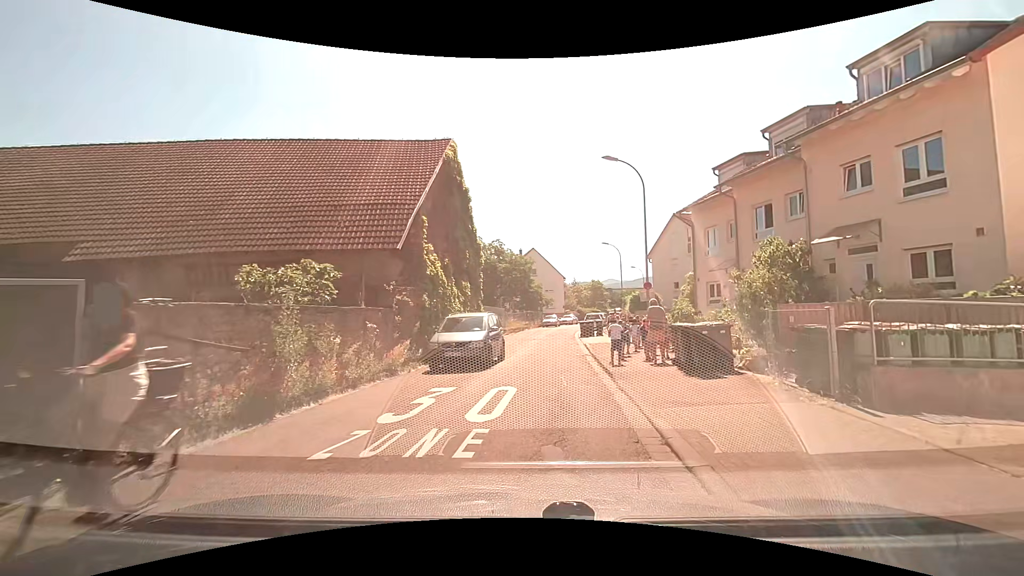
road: residential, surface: asphalt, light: Day
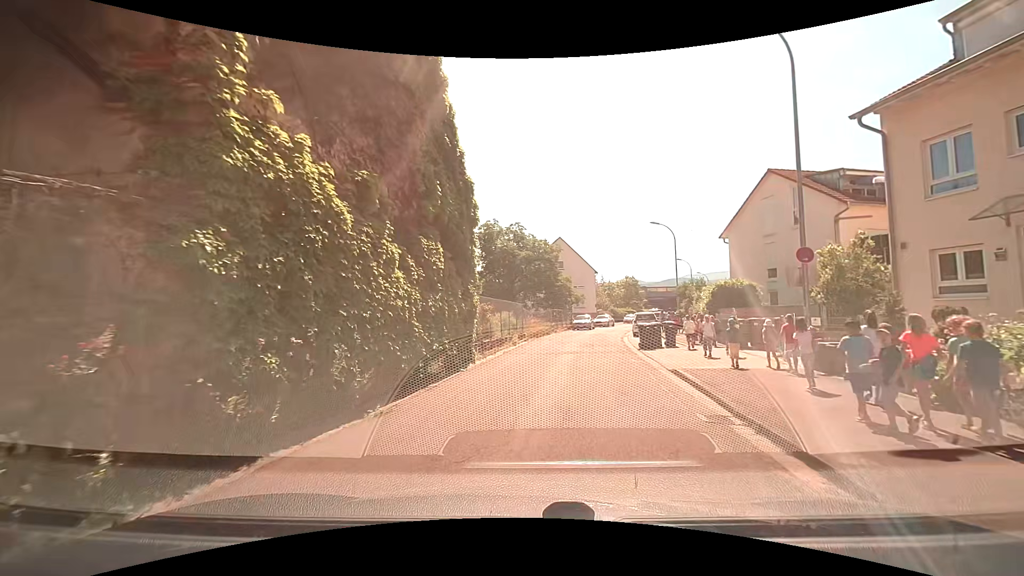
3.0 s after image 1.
(0.0, +12.7) m; -2°
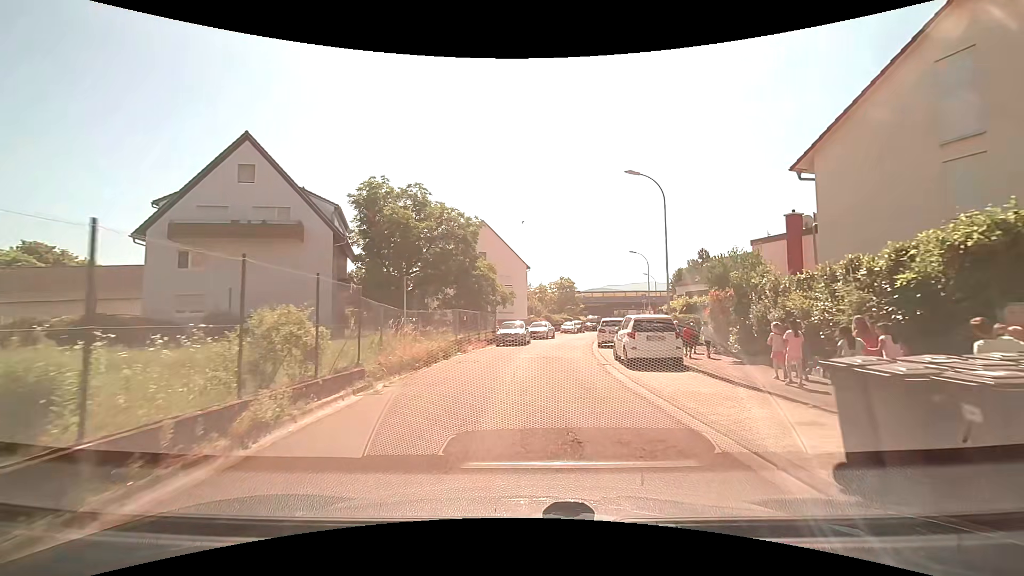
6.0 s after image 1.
(+1.6, +18.9) m; +10°
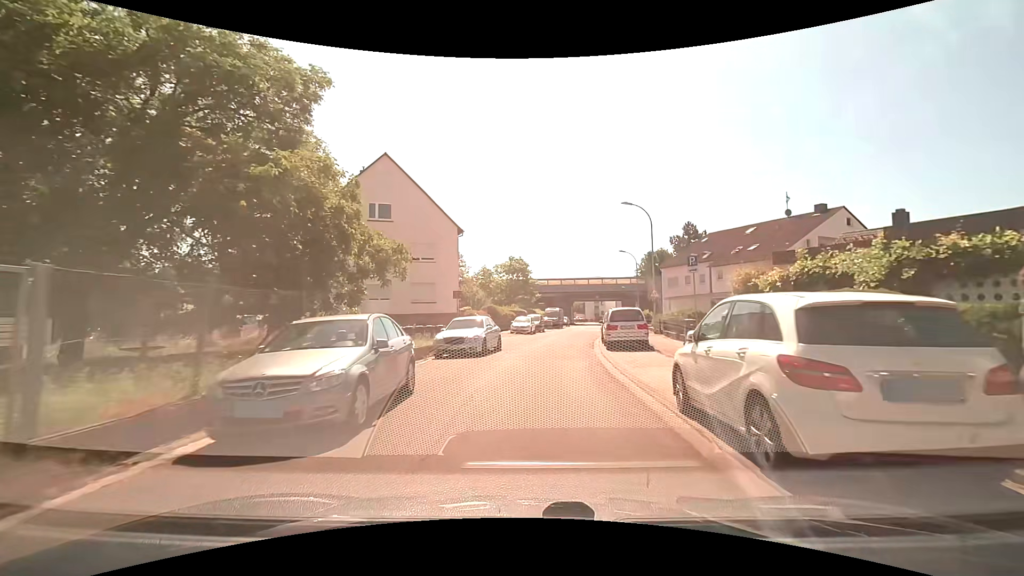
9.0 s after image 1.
(+0.5, +22.8) m; +5°
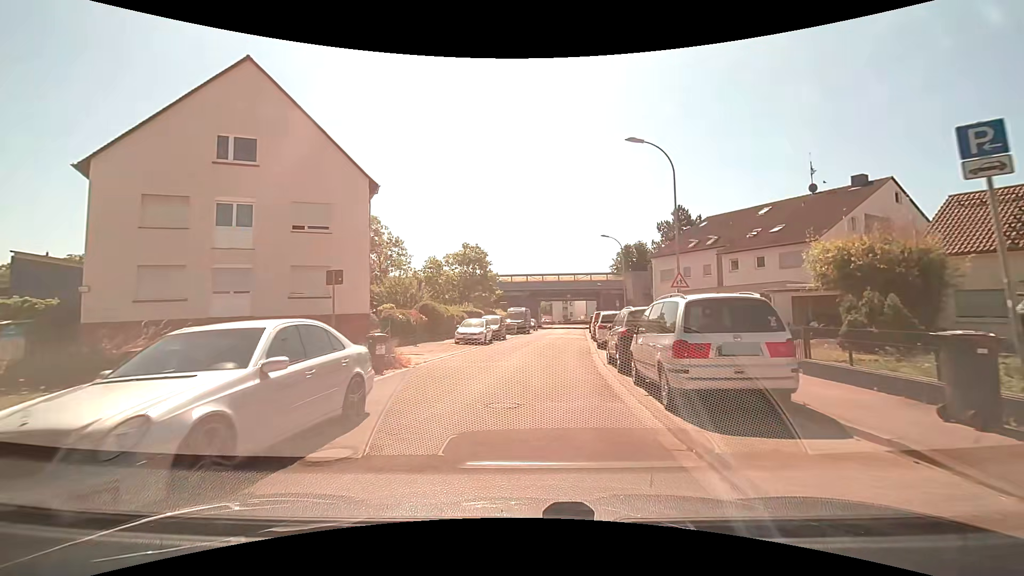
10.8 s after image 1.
(+0.7, +13.7) m; +5°
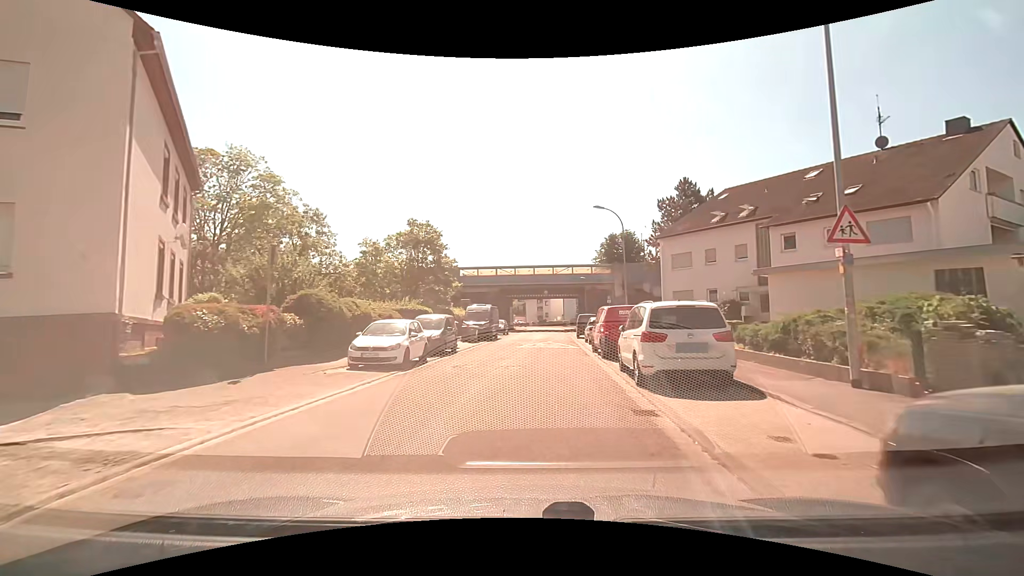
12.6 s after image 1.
(+0.2, +13.3) m; +3°
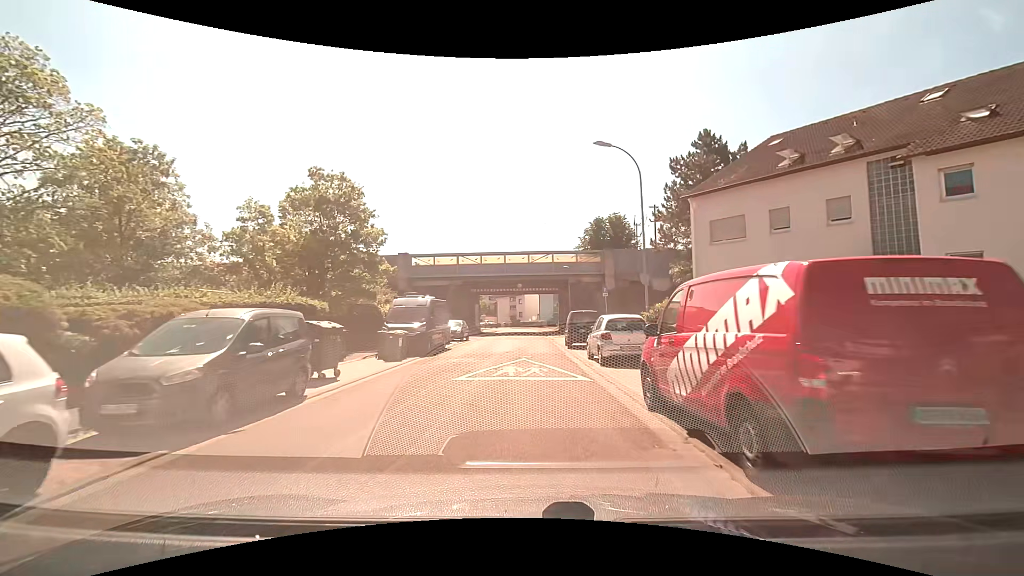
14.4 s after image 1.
(+0.4, +13.5) m; +3°
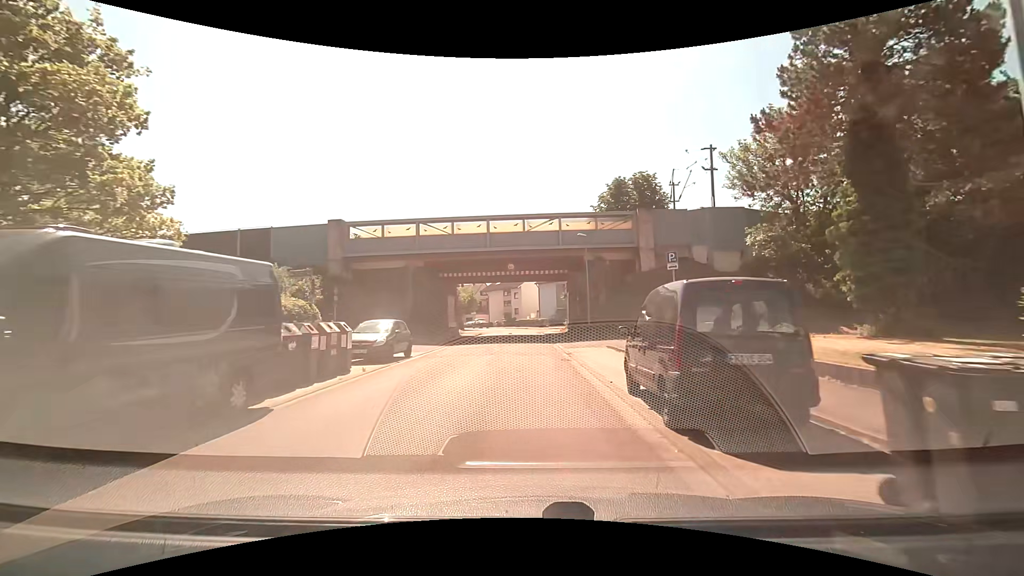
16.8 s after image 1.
(+0.2, +17.7) m; -1°
